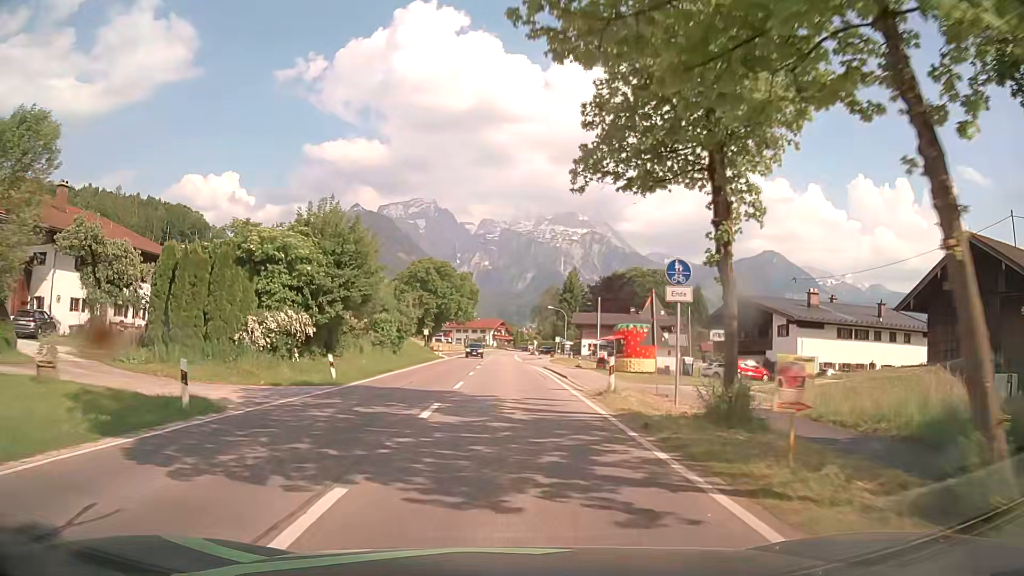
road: secondary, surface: asphalt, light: Day
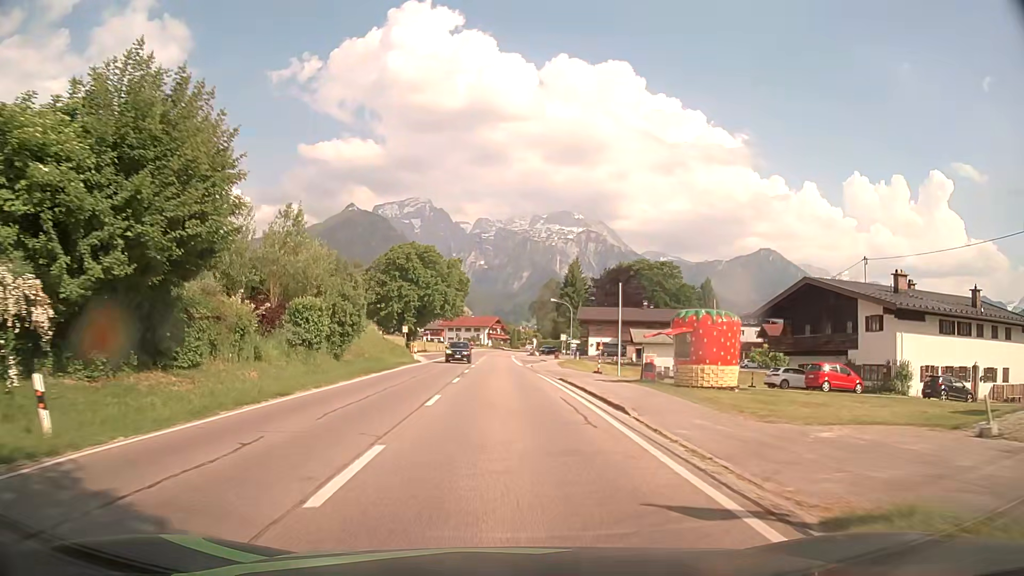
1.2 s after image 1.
(0.0, +15.3) m; +1°
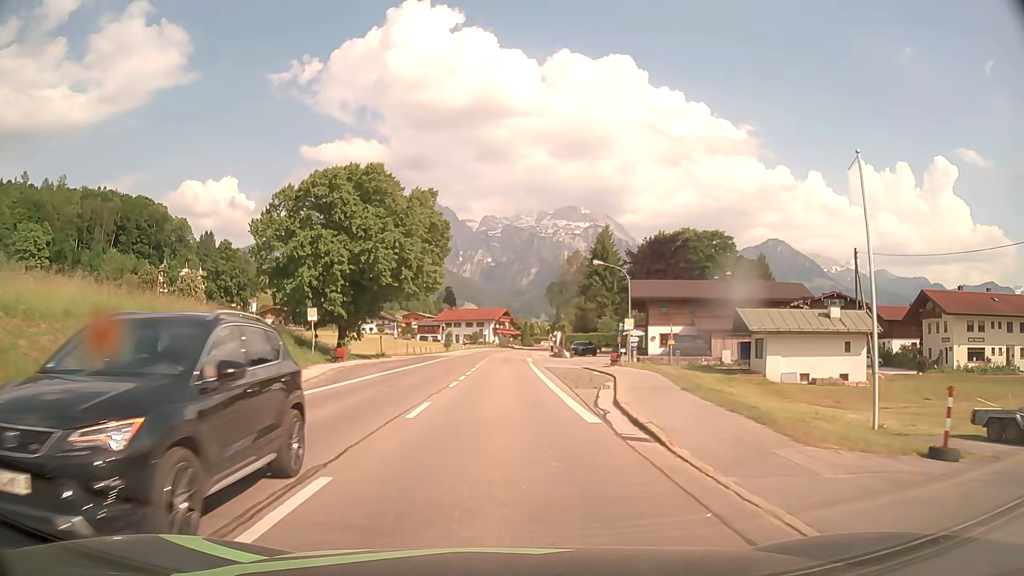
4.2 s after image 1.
(-0.4, +38.3) m; -1°
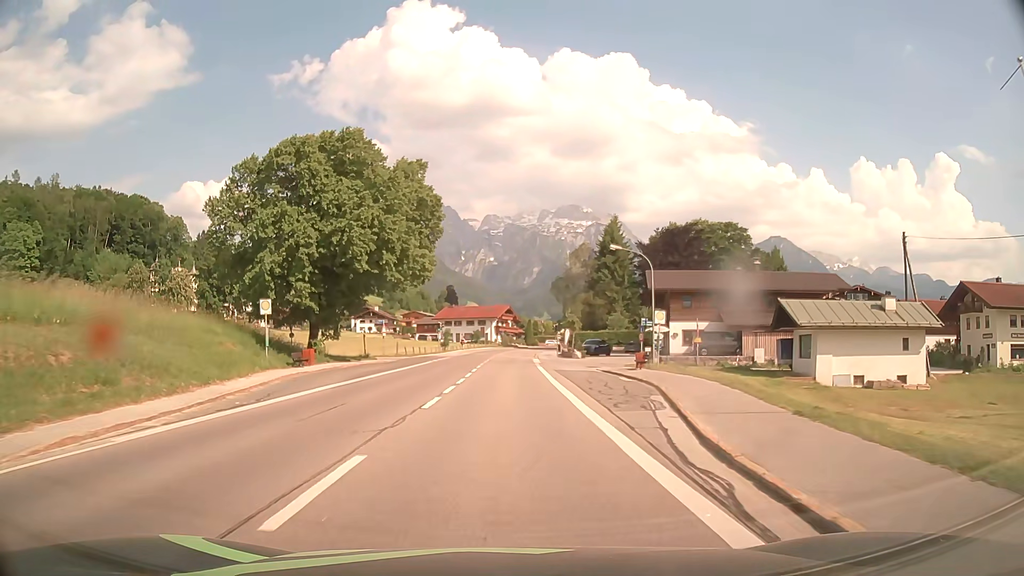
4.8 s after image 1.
(0.0, +7.7) m; 0°
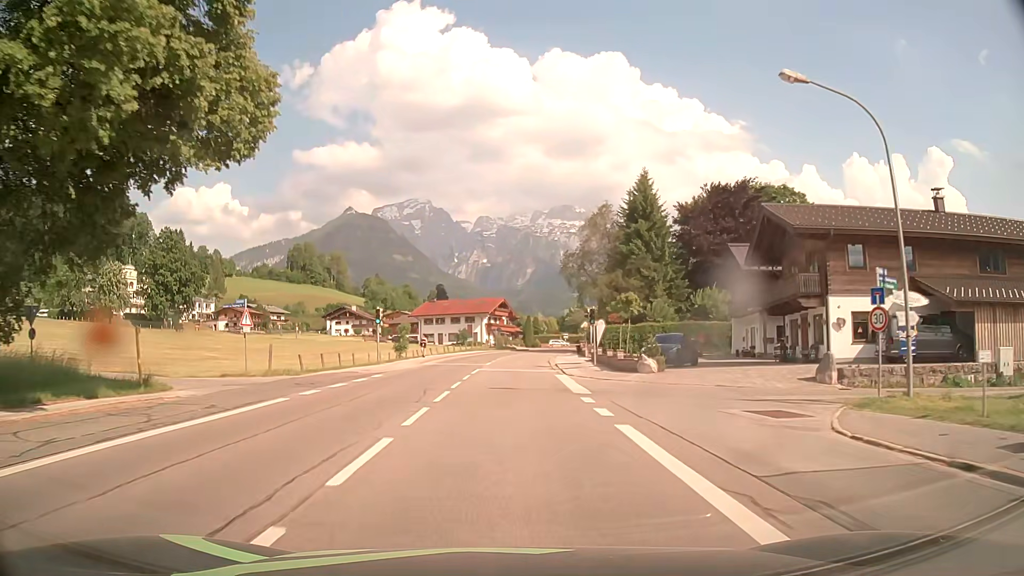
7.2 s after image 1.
(-0.1, +30.7) m; +1°
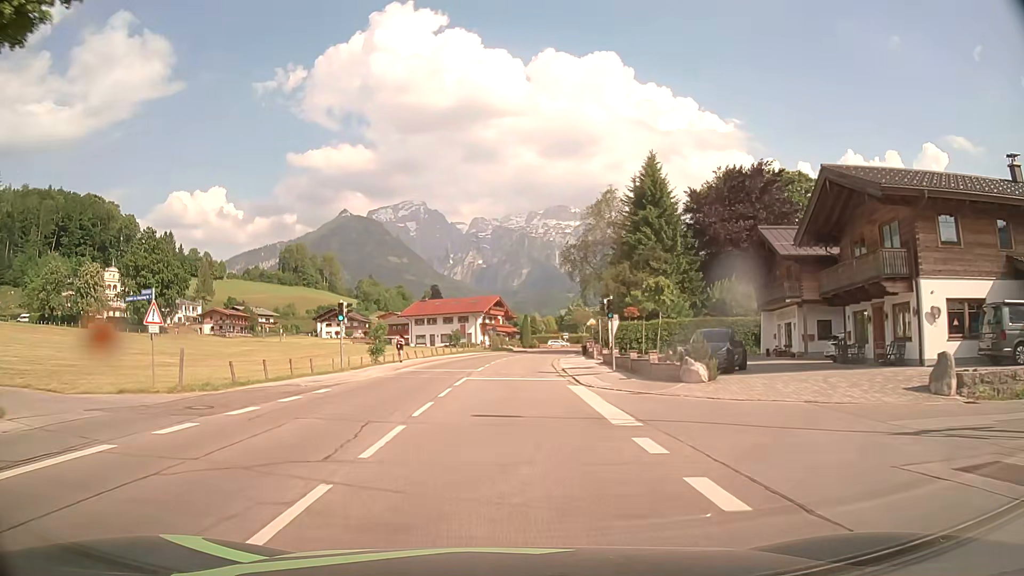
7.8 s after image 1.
(0.0, +7.6) m; +1°
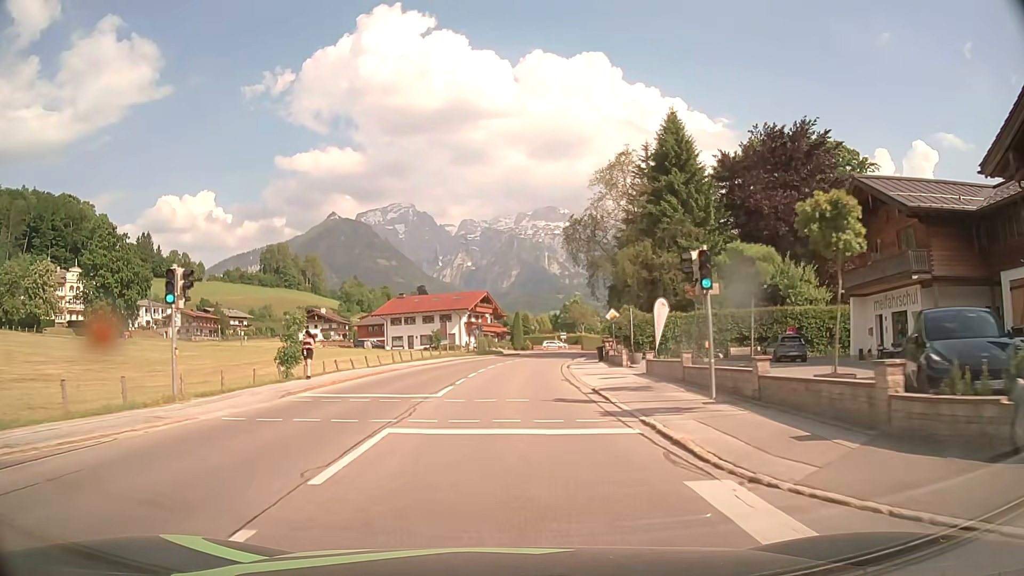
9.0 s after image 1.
(-0.1, +15.2) m; 0°
